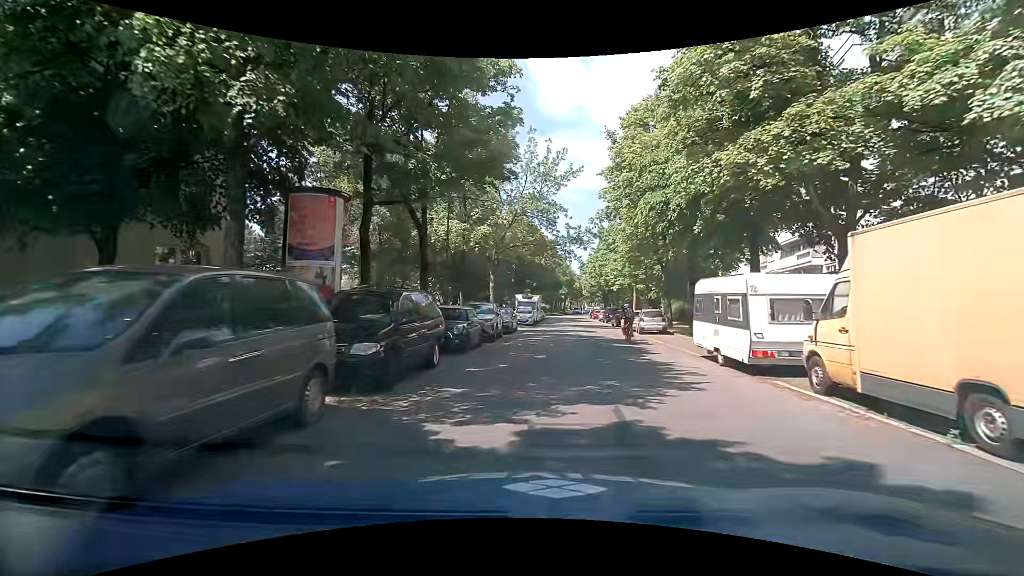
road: residential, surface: asphalt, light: Day
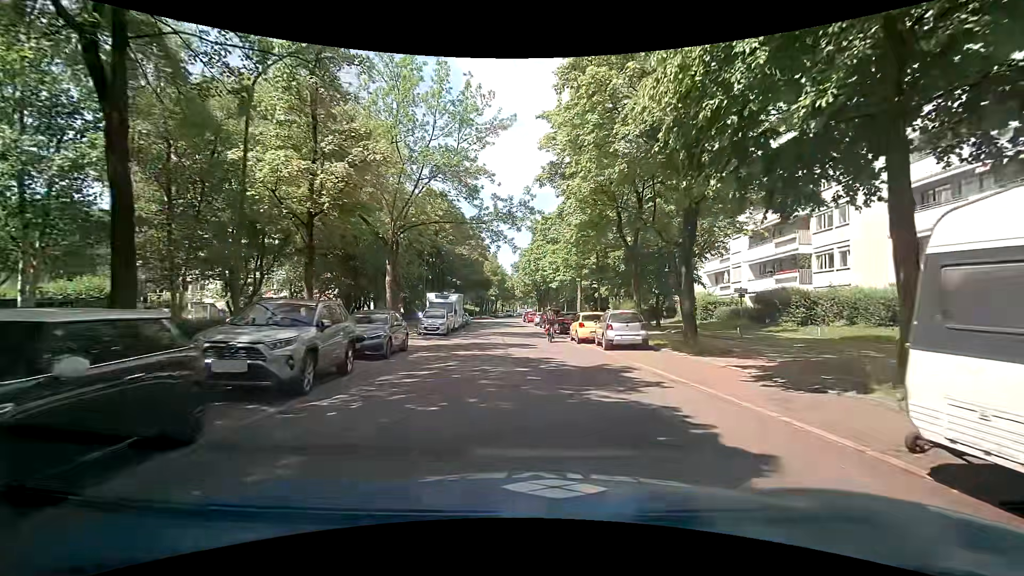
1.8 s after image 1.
(+1.2, +11.9) m; +10°
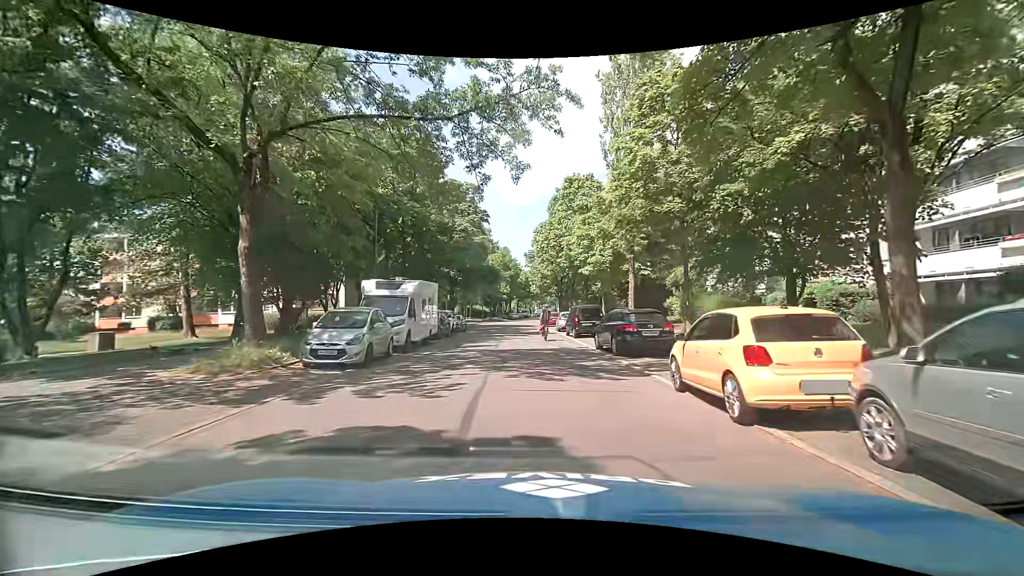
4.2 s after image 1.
(-0.6, +16.9) m; -3°
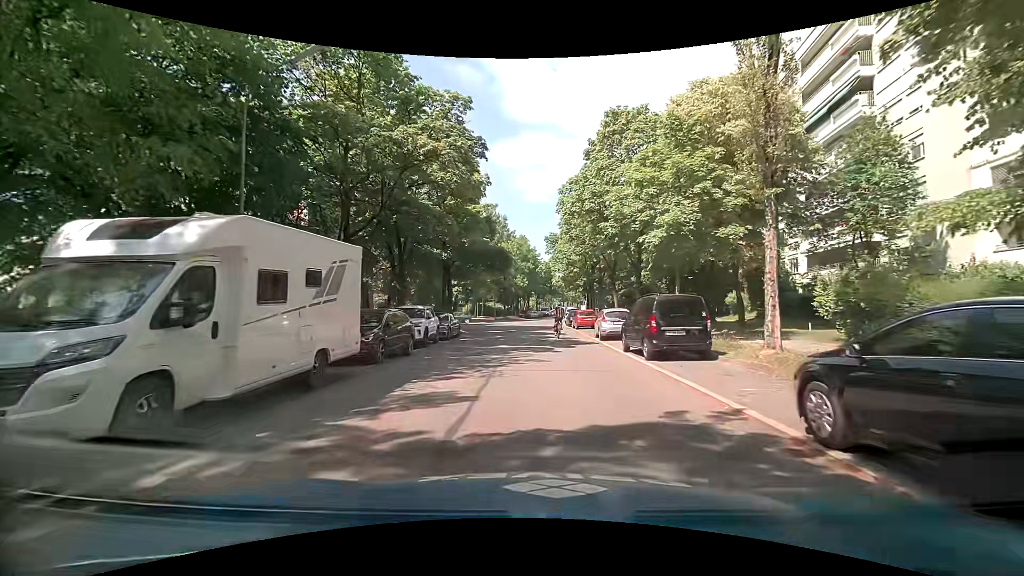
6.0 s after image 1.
(-0.5, +13.5) m; -2°
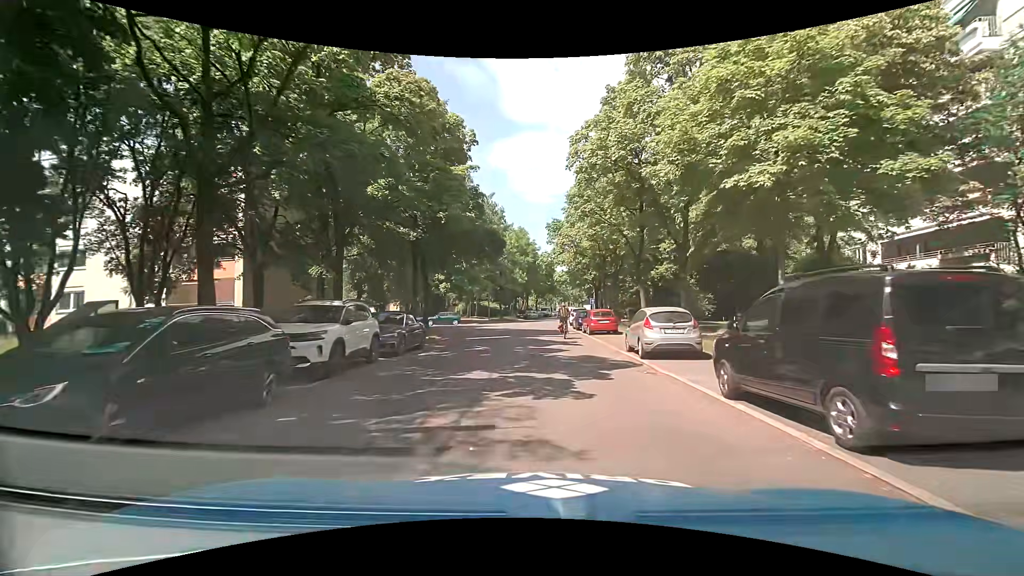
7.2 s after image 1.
(-0.1, +8.7) m; 0°
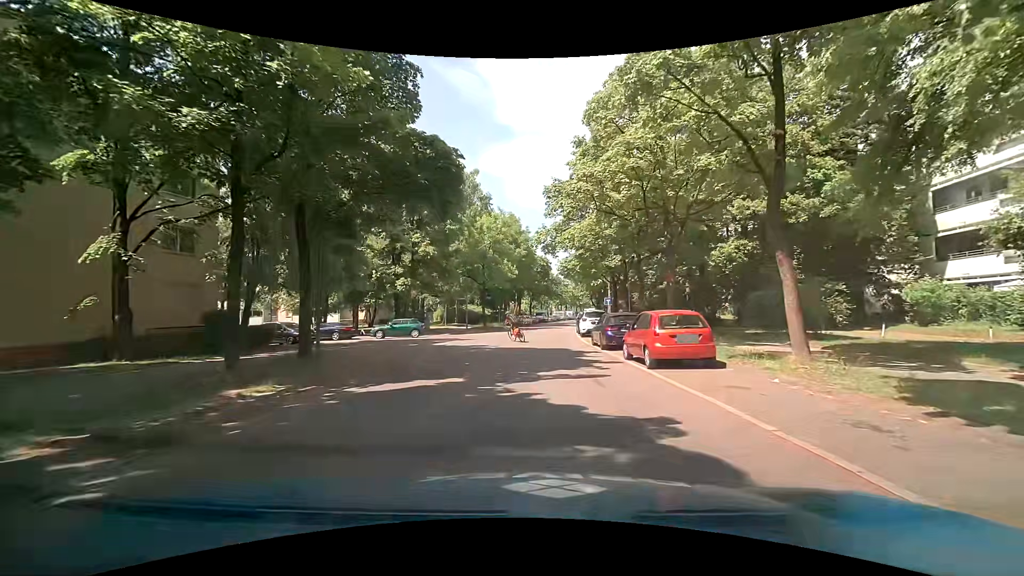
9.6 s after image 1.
(-0.1, +15.8) m; 0°
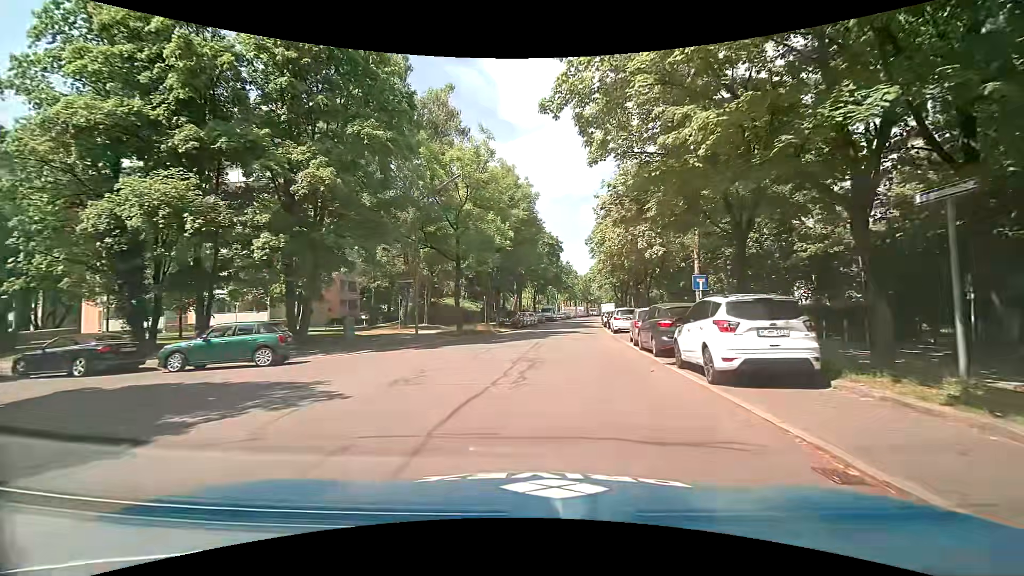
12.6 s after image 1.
(-0.3, +22.0) m; 0°
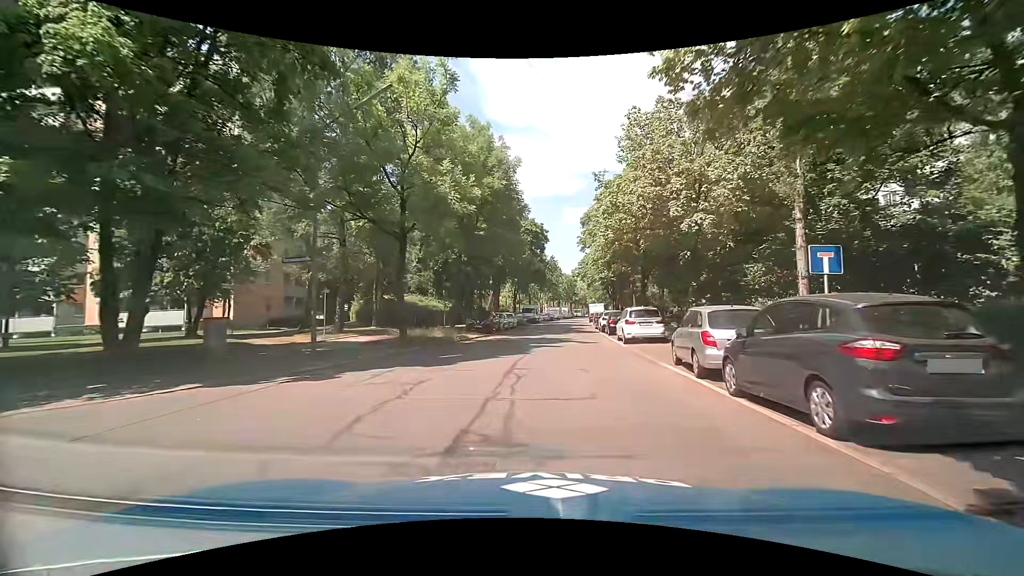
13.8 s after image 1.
(+0.1, +9.8) m; +1°
(0, +10) (+1, +20) (+2, +30) (+3, +40) (+4, +50) (+5, +60) (+6, +70) (+8, +80) (+9, +89) (+11, +99) m
